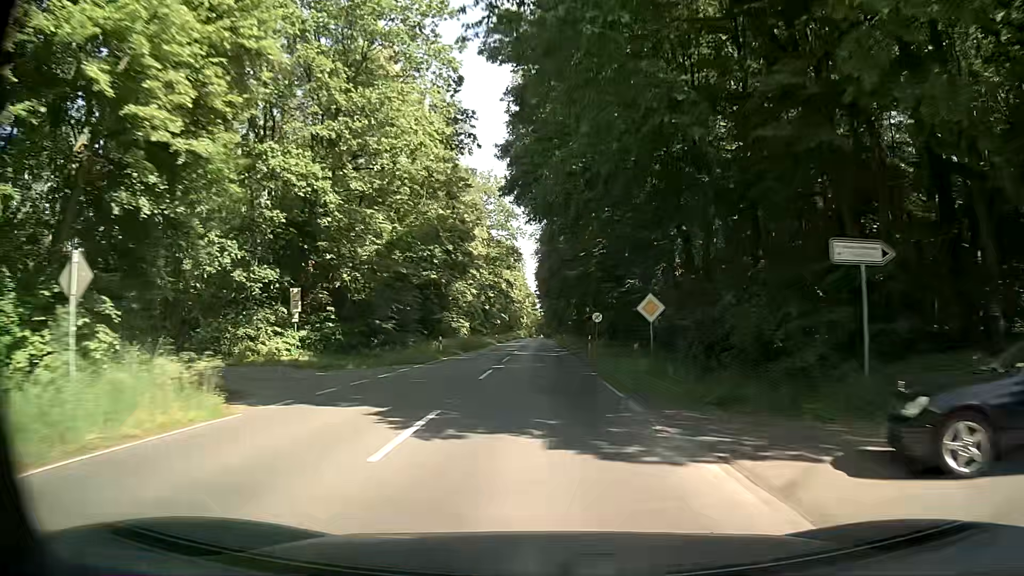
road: primary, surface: asphalt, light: Day
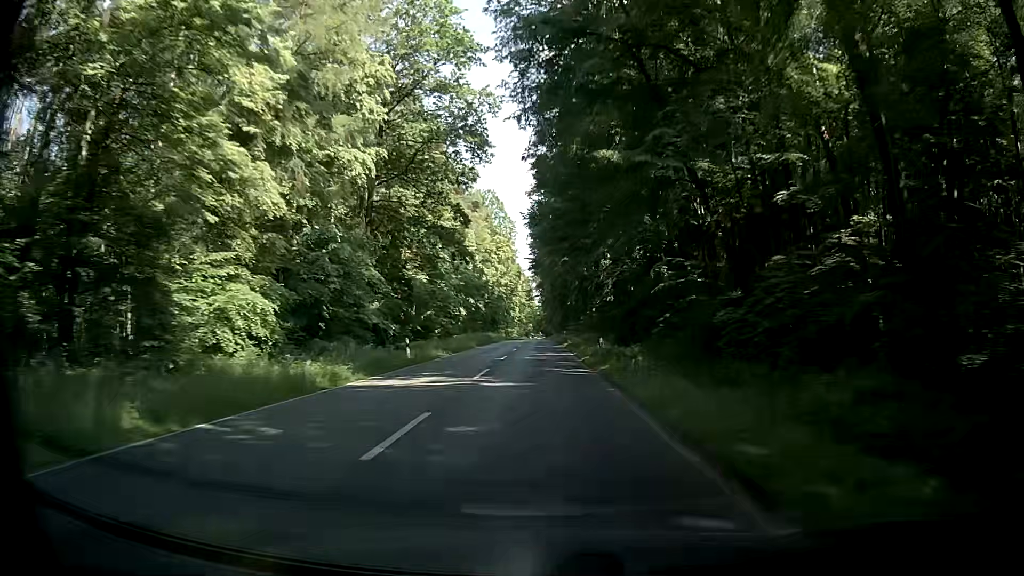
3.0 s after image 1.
(-0.4, +59.5) m; 0°
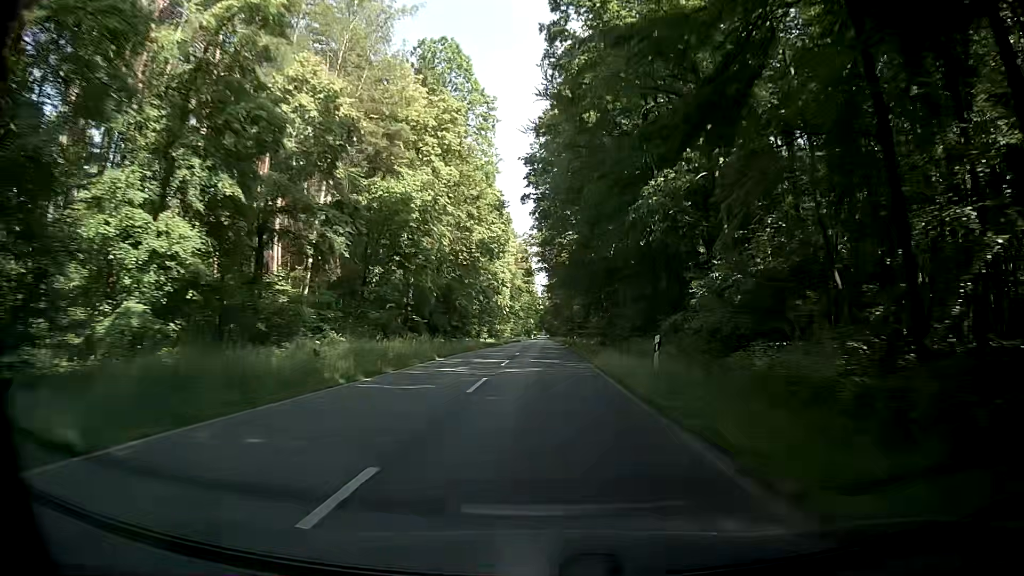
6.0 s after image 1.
(-0.5, +64.3) m; 0°
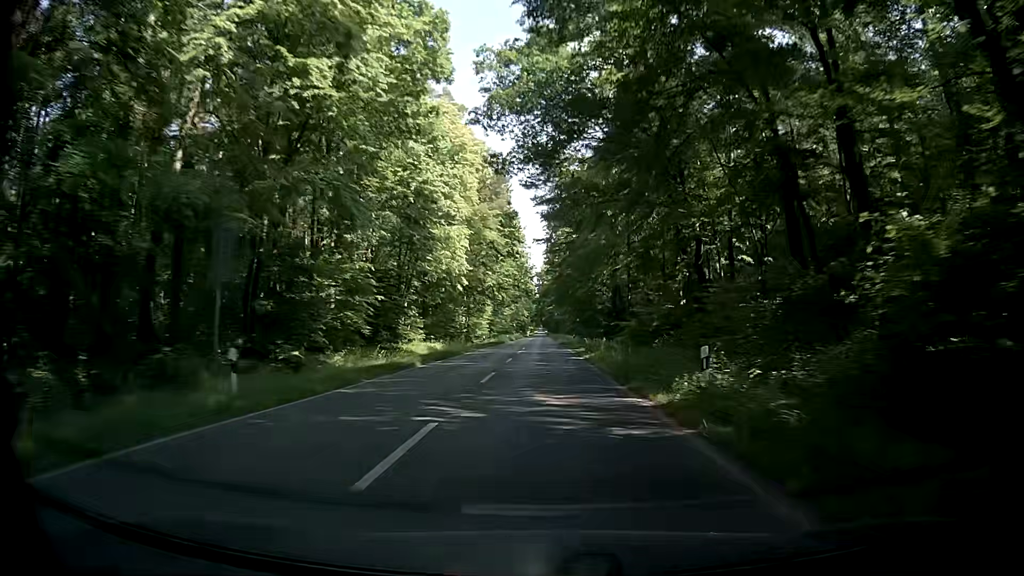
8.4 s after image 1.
(-0.3, +55.9) m; 0°
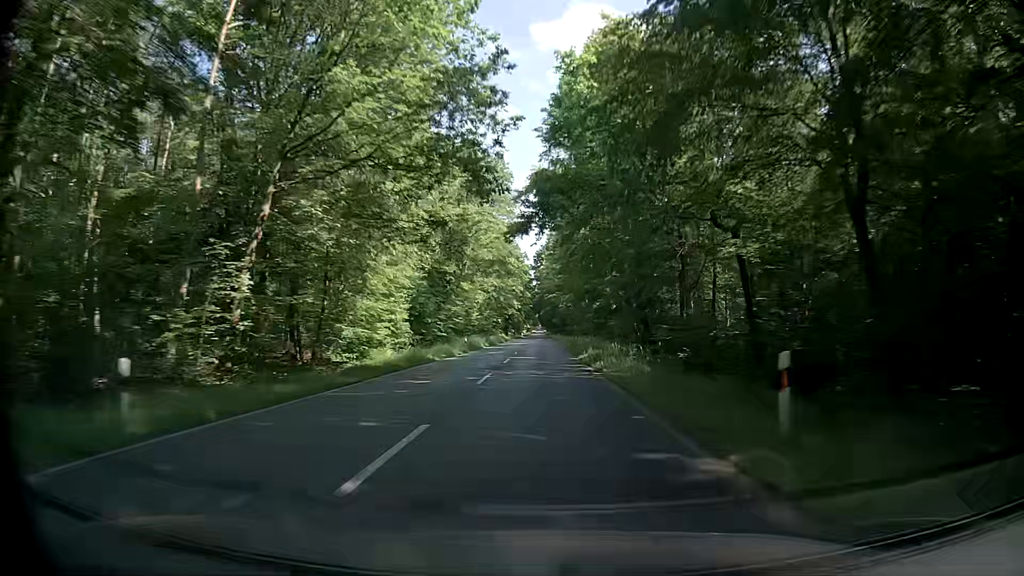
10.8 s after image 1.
(+0.7, +59.6) m; +1°
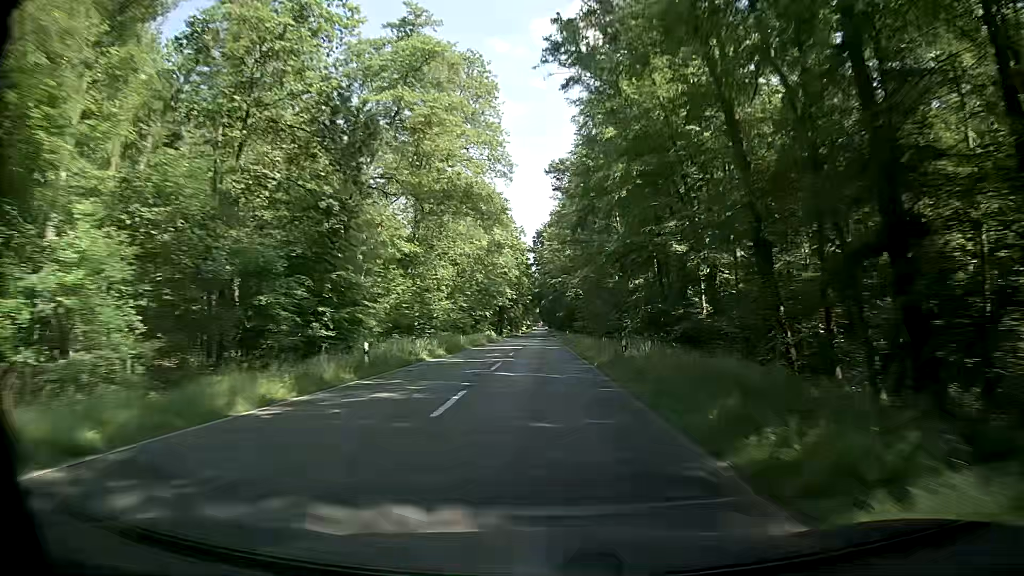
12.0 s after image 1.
(-0.1, +31.0) m; -1°
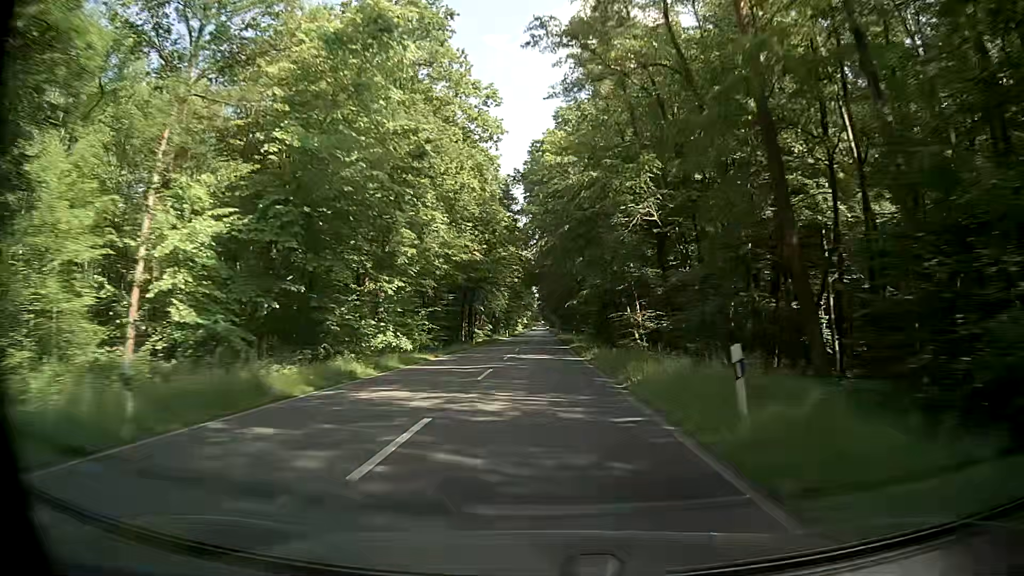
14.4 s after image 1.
(+0.4, +63.7) m; +1°
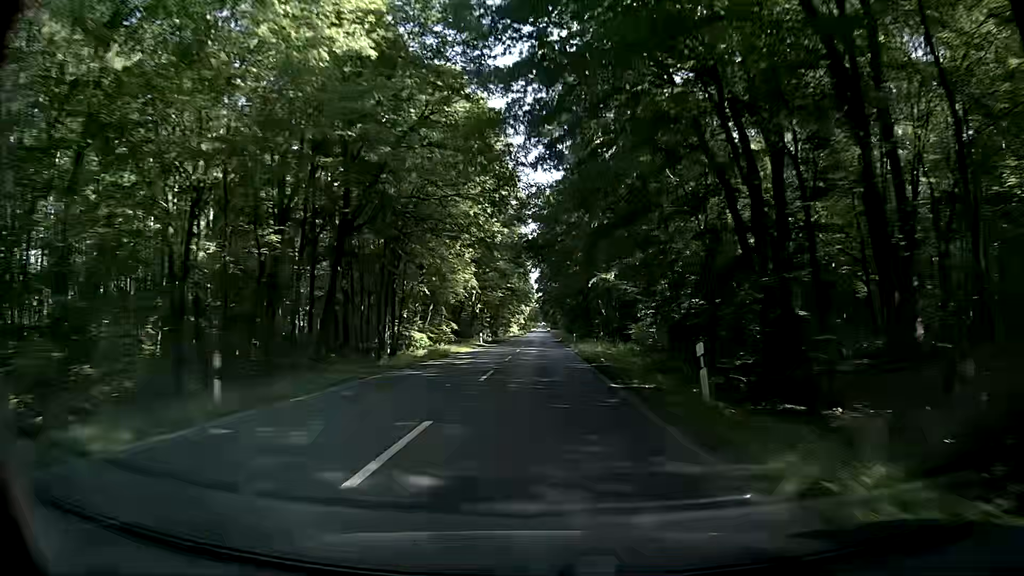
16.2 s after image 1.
(-0.3, +47.6) m; 0°
(0, +10) (0, +20) (0, +30) (0, +40) (0, +50) (0, +60) (0, +70) (0, +80) (0, +90) (0, +100) m
